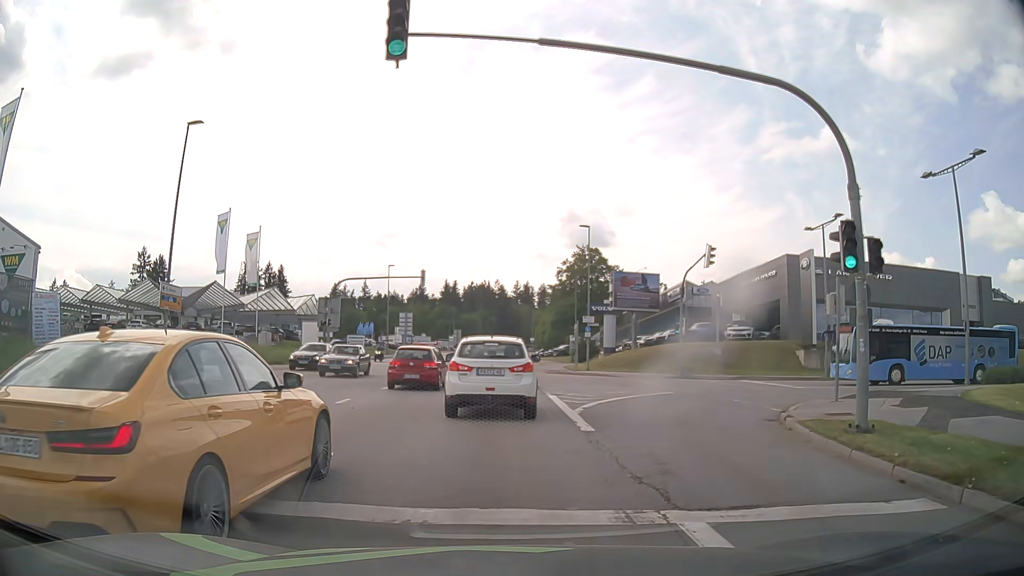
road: tertiary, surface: asphalt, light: Day
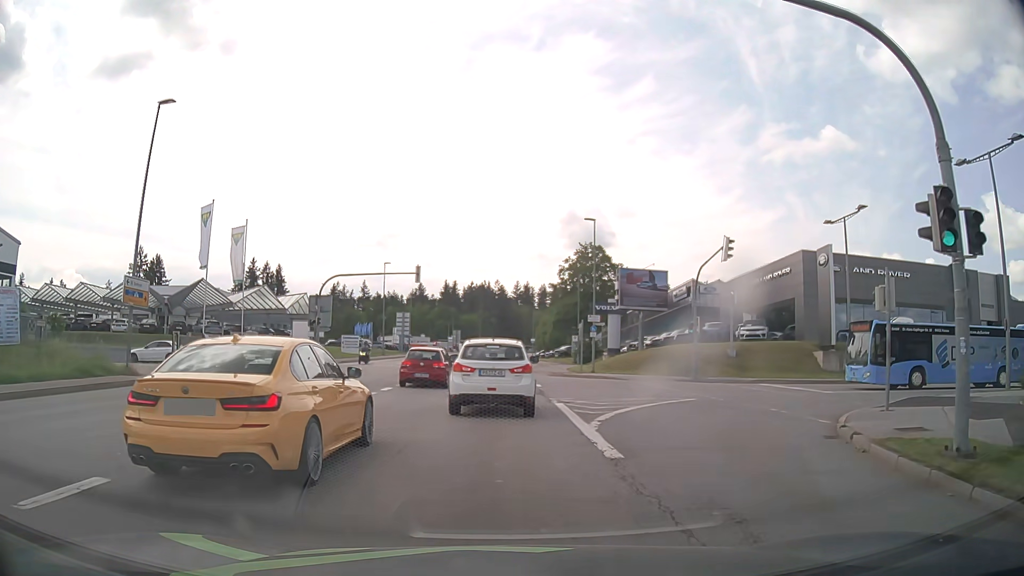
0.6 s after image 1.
(0.0, +3.0) m; 0°
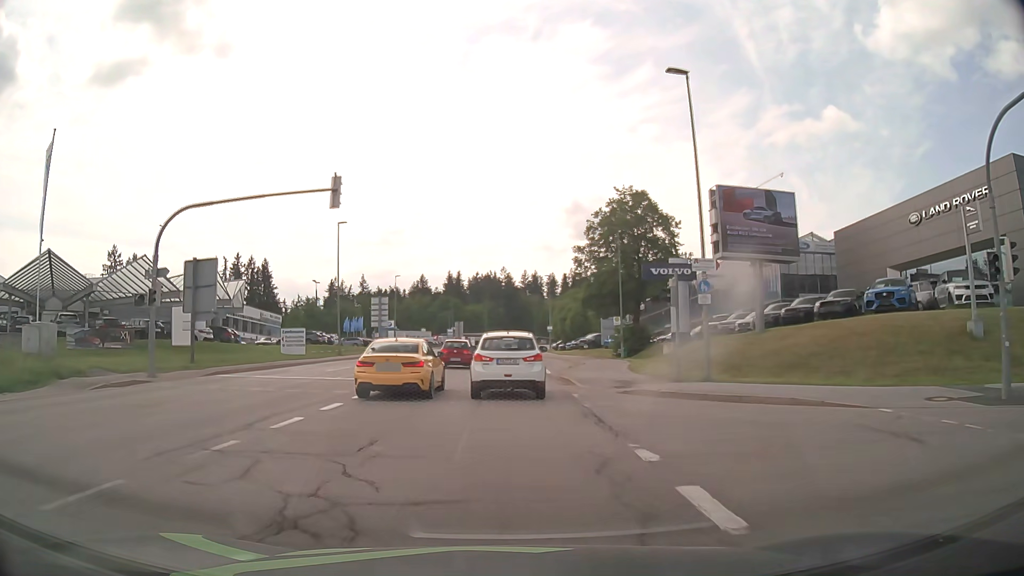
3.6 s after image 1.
(-0.1, +24.2) m; -1°
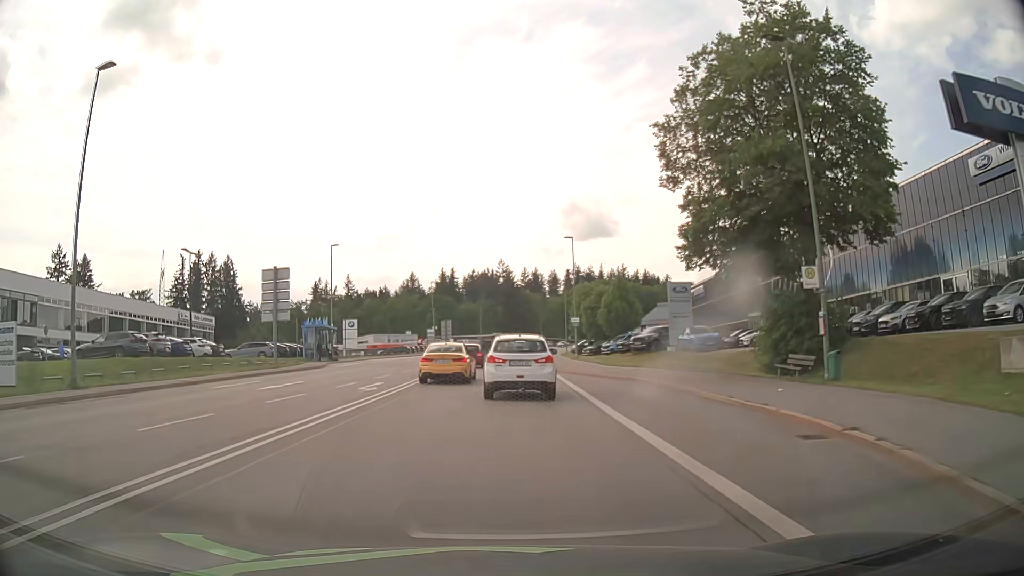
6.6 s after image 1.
(-0.1, +34.4) m; -1°
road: secondary
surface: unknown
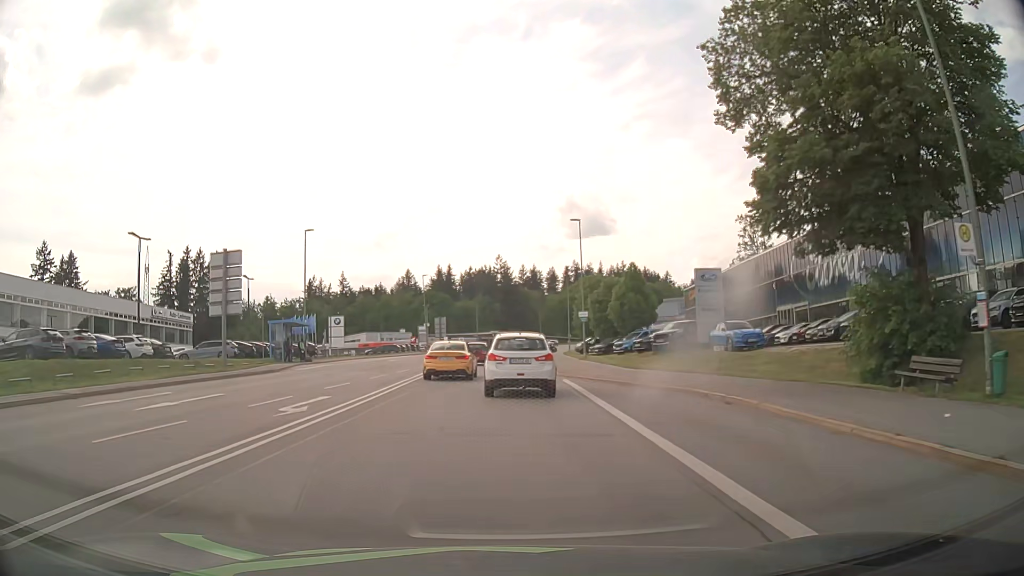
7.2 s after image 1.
(+0.1, +7.5) m; +1°
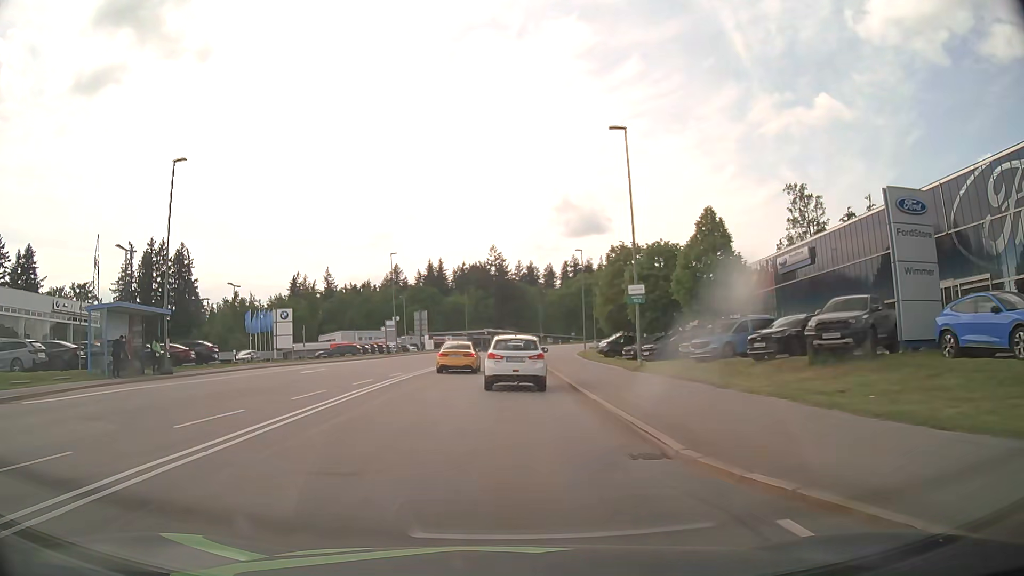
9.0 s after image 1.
(0.0, +21.9) m; 0°
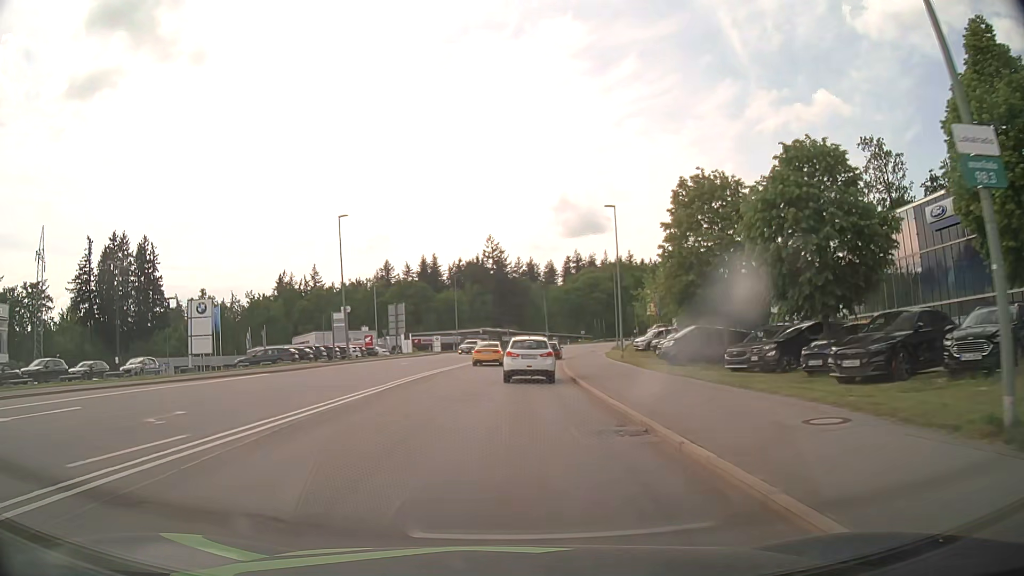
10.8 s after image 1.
(-0.2, +21.6) m; 0°
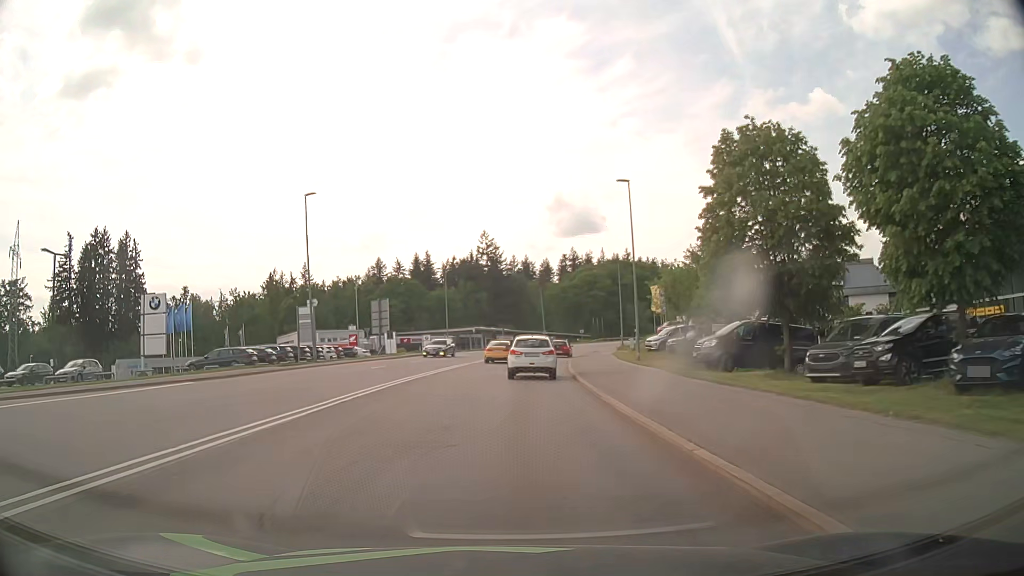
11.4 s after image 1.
(0.0, +7.3) m; 0°
(0, +10) (0, +20) (+1, +30) (+2, +40) (+3, +50) (+4, +60) (+6, +70) (+8, +79) (+11, +89) (+13, +99) m
